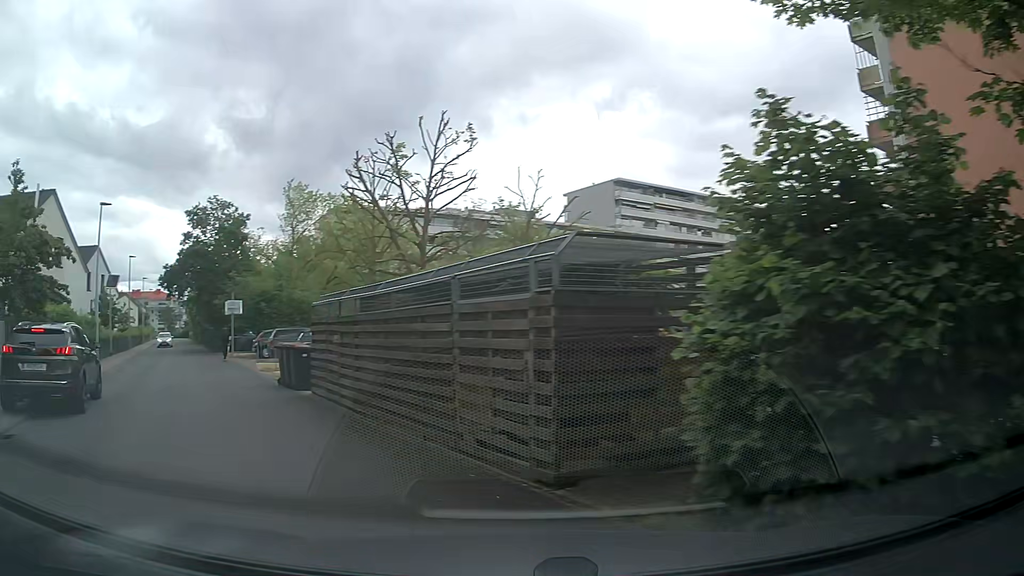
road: residential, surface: asphalt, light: Day
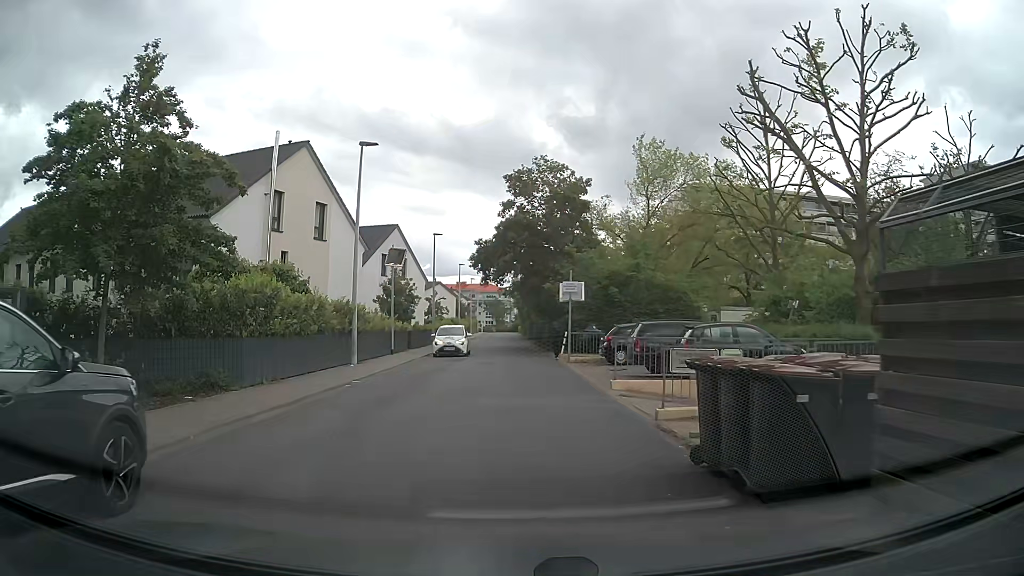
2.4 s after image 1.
(-3.8, +10.3) m; -29°
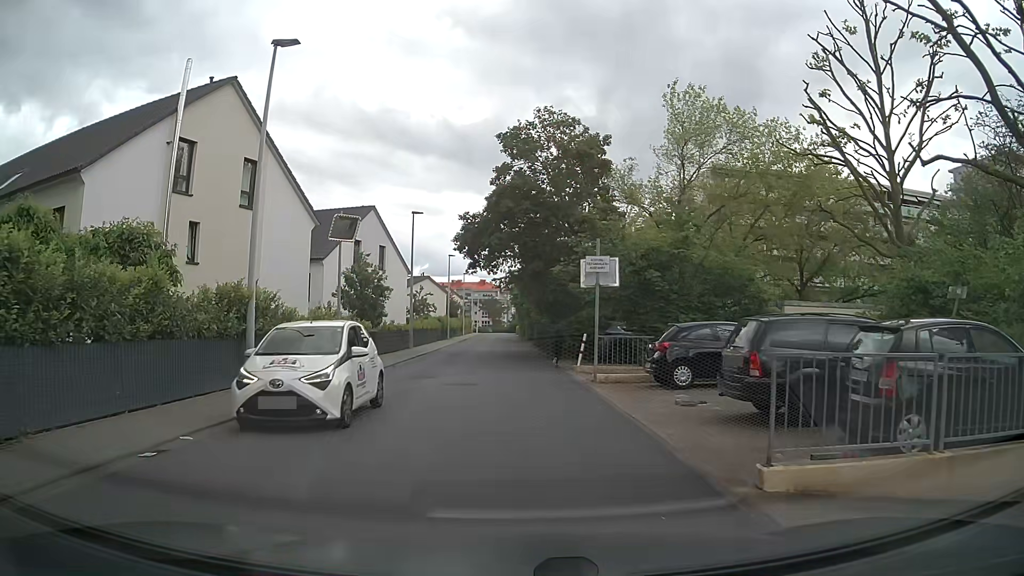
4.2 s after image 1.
(-0.2, +9.3) m; -1°
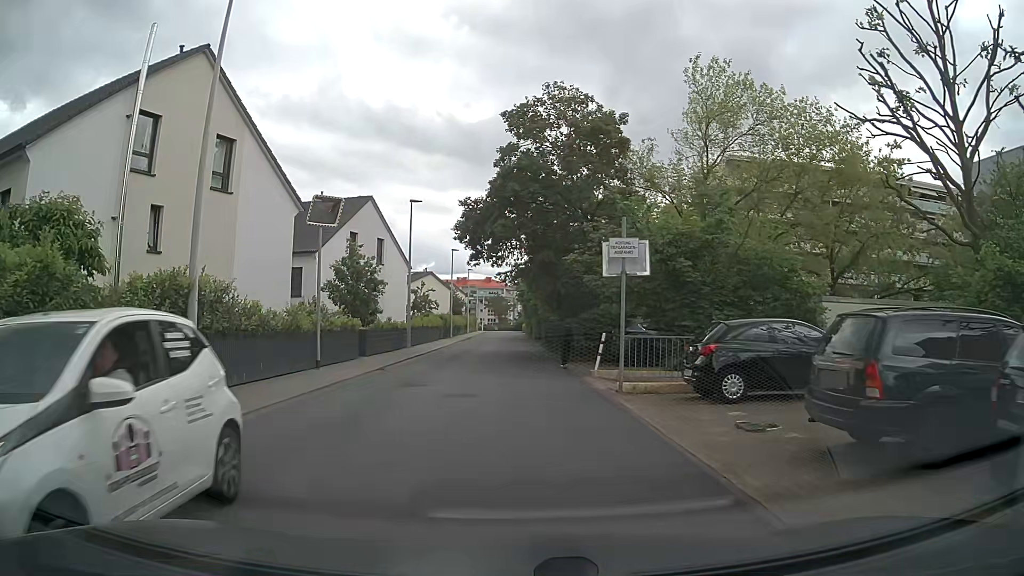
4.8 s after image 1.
(0.0, +3.1) m; -1°
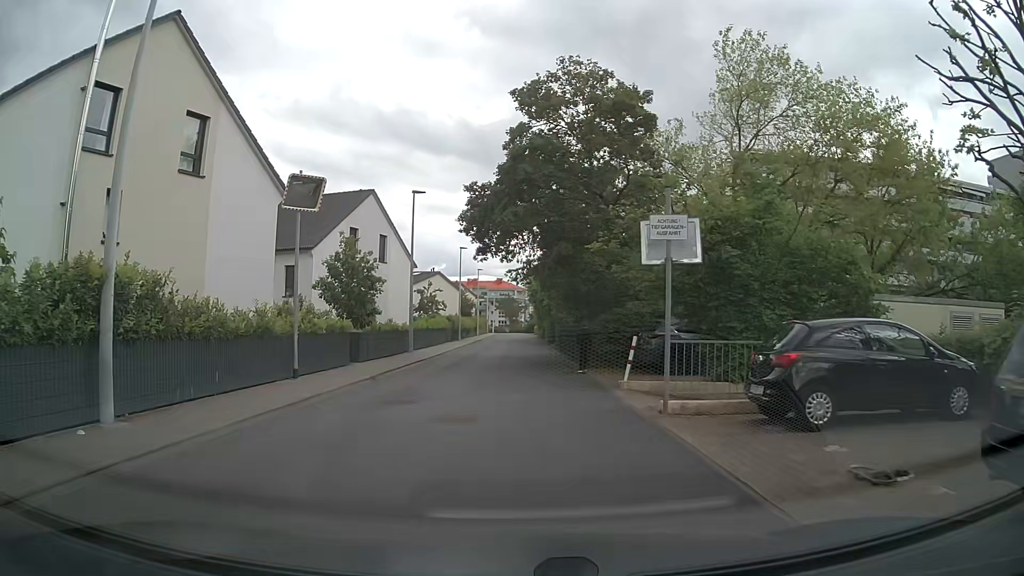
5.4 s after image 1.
(0.0, +3.1) m; 0°
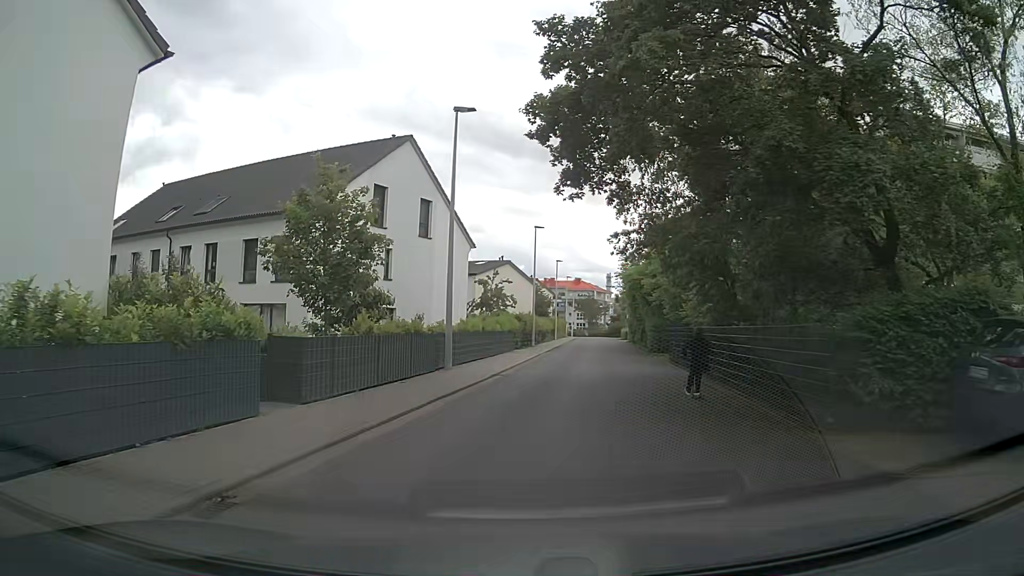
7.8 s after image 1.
(-0.7, +13.4) m; -6°
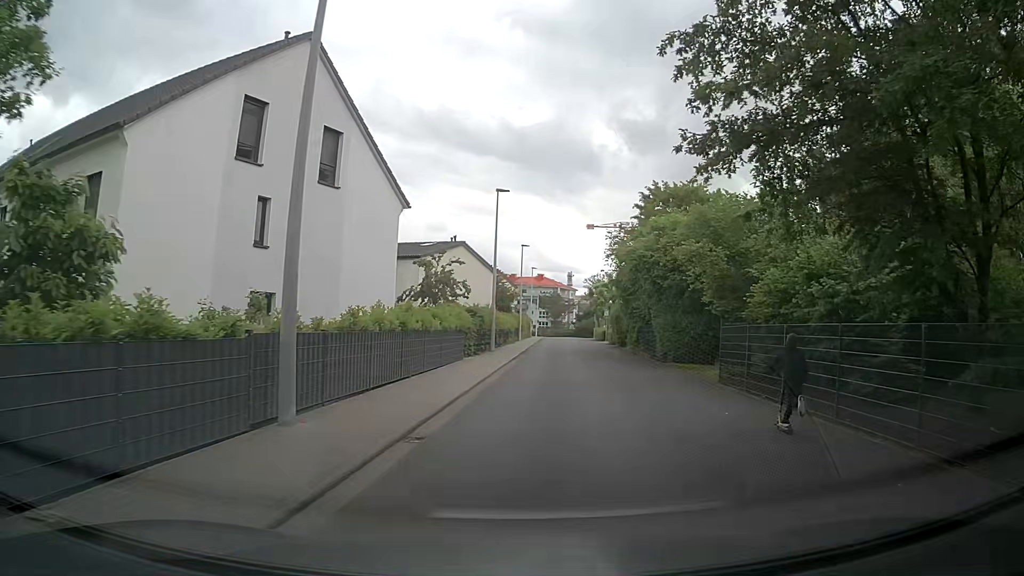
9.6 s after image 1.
(+0.2, +11.9) m; +3°
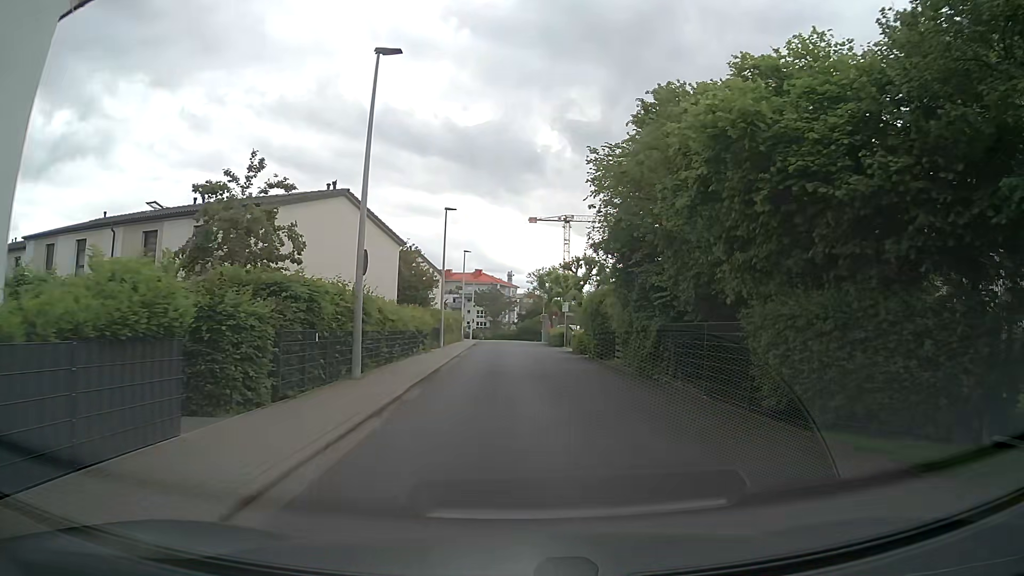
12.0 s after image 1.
(+1.2, +17.7) m; +5°
